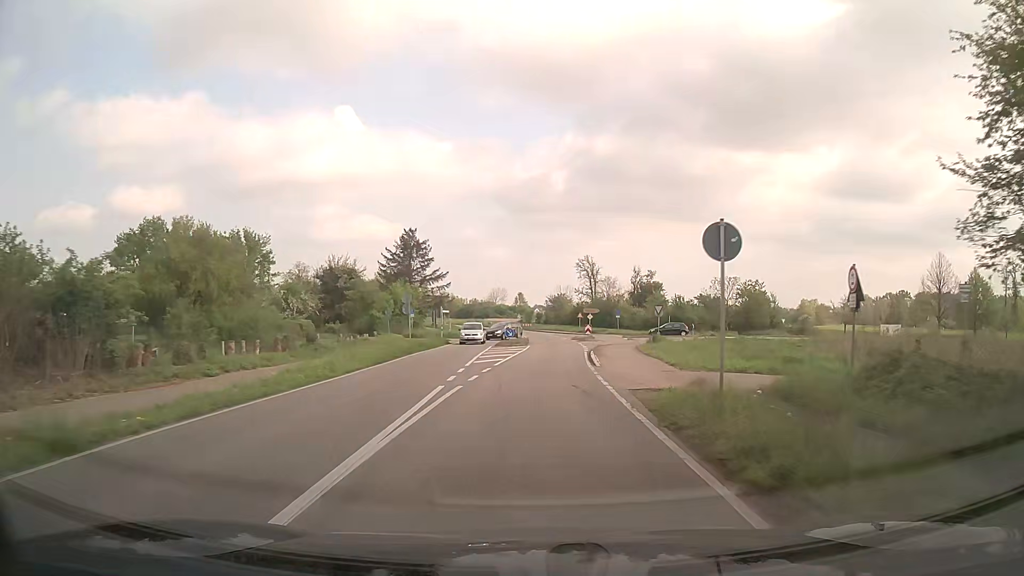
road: secondary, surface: asphalt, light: Day
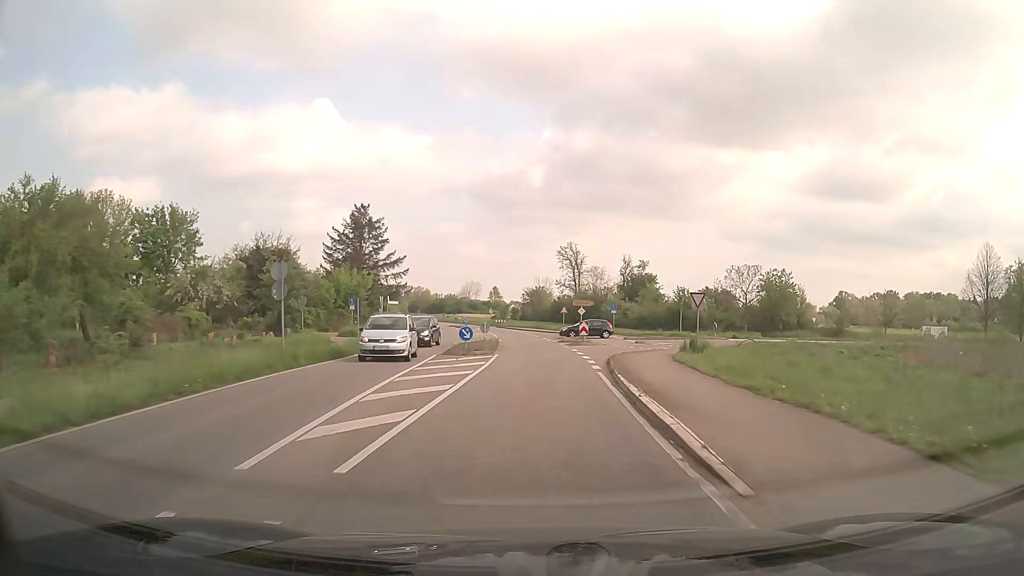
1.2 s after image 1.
(+0.3, +16.6) m; +2°
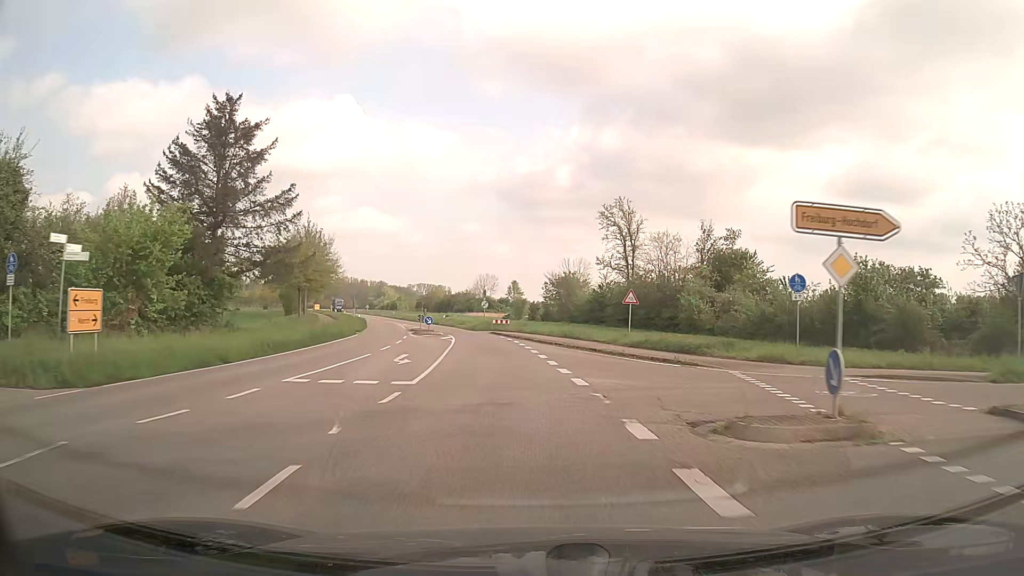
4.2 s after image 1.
(+0.3, +42.8) m; -2°
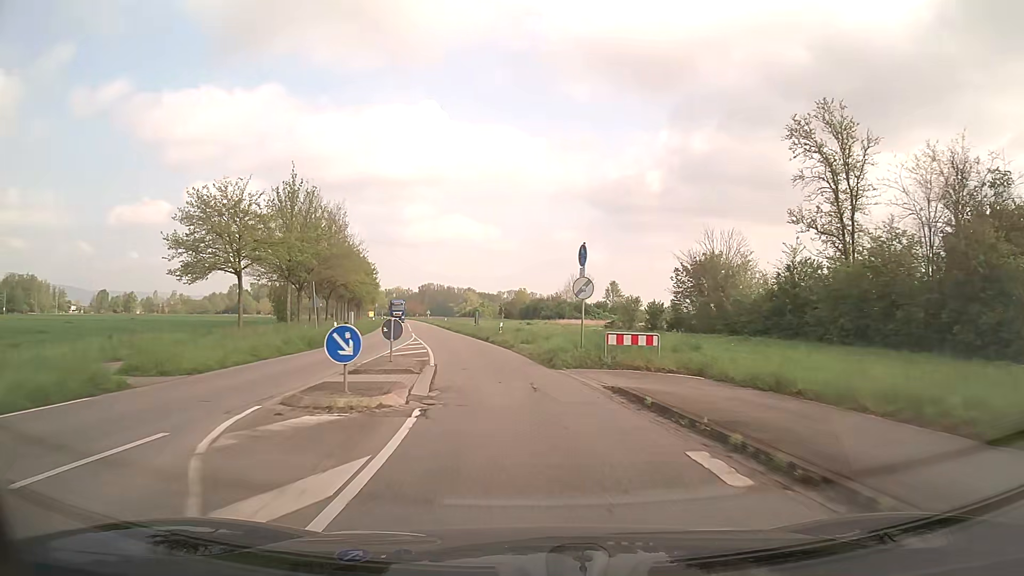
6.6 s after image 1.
(-2.3, +35.4) m; -8°
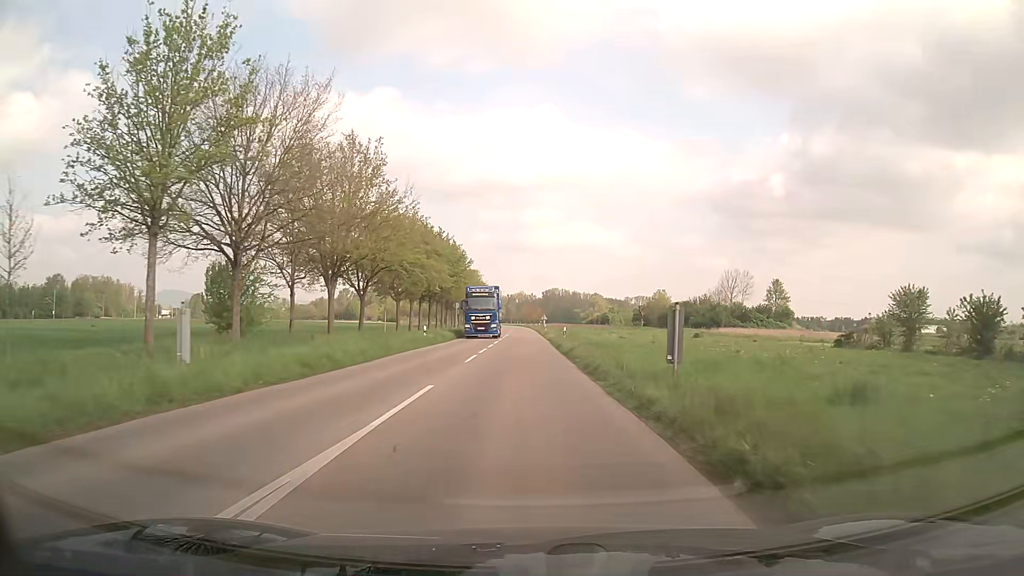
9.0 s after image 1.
(-4.0, +36.7) m; -11°
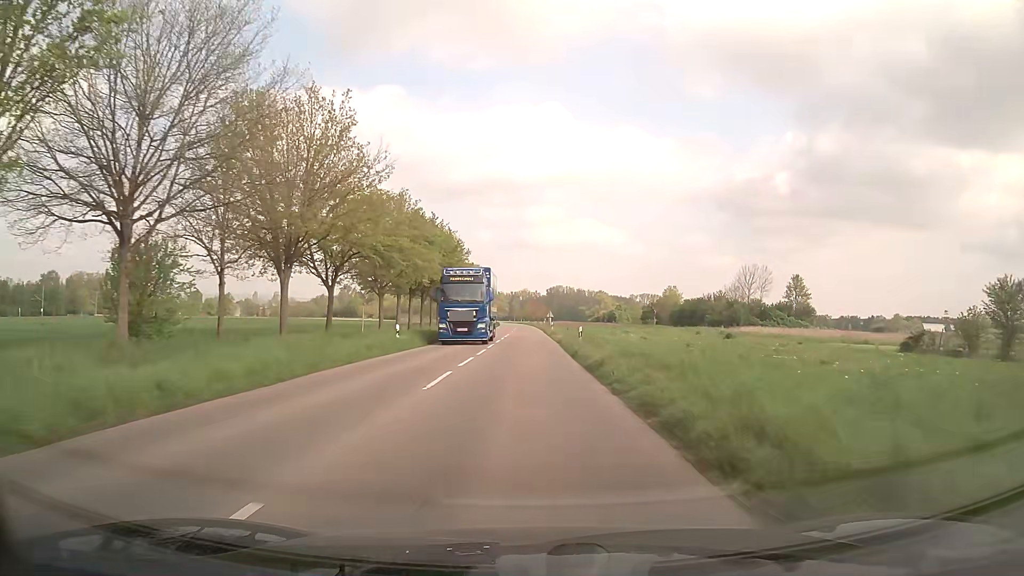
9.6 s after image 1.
(-0.1, +9.4) m; 0°
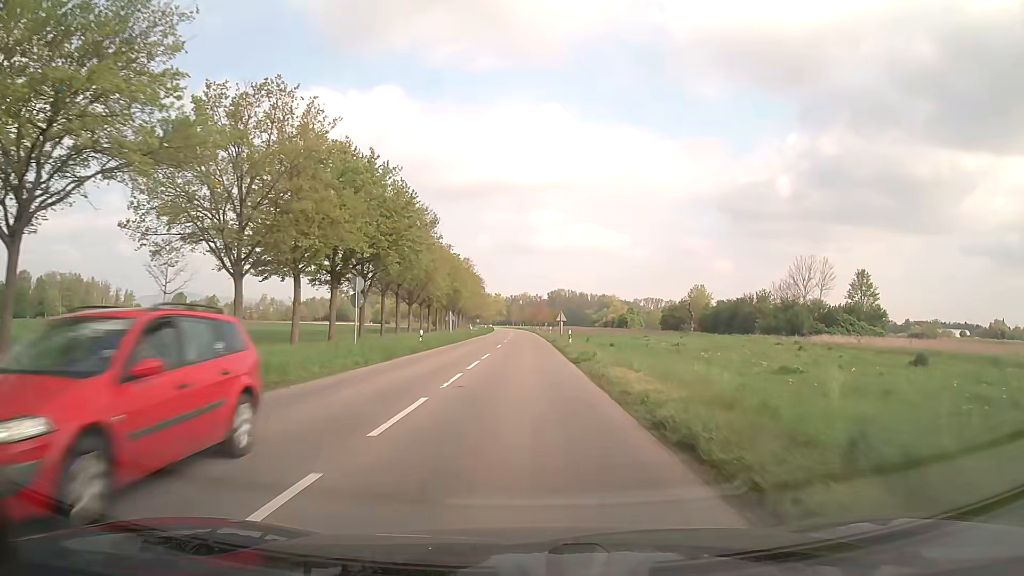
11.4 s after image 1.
(0.0, +29.1) m; 0°
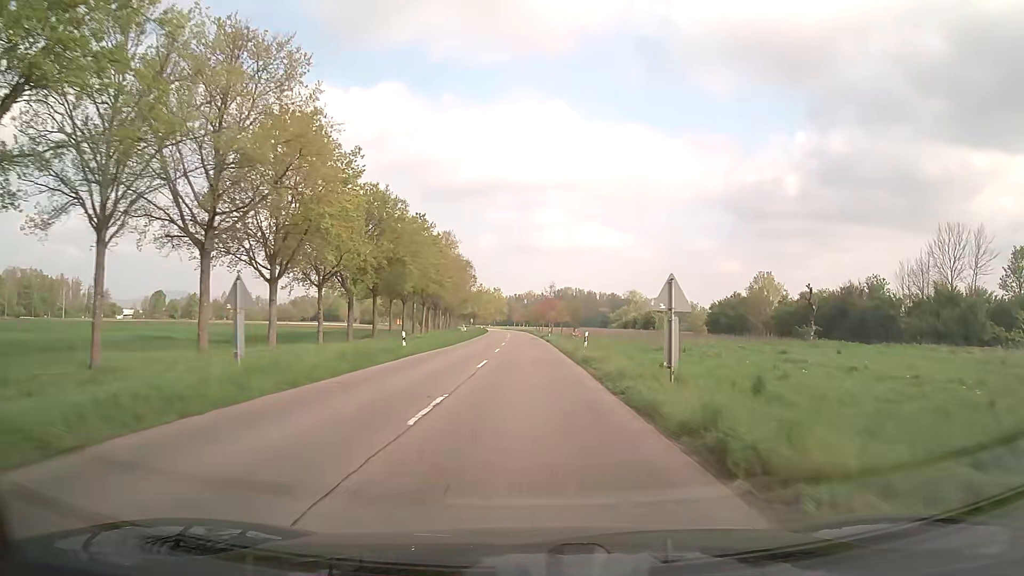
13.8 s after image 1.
(-0.2, +41.2) m; 0°
(0, +10) (0, +20) (0, +30) (0, +40) (0, +50) (0, +60) (-1, +70) (-1, +80) (-1, +90) (-2, +100) m
